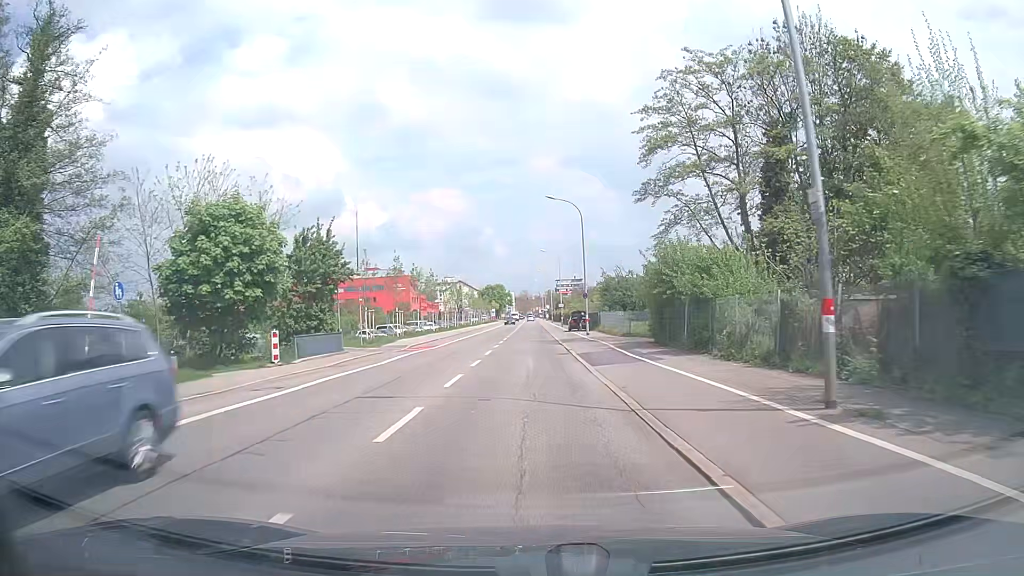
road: secondary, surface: asphalt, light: Day
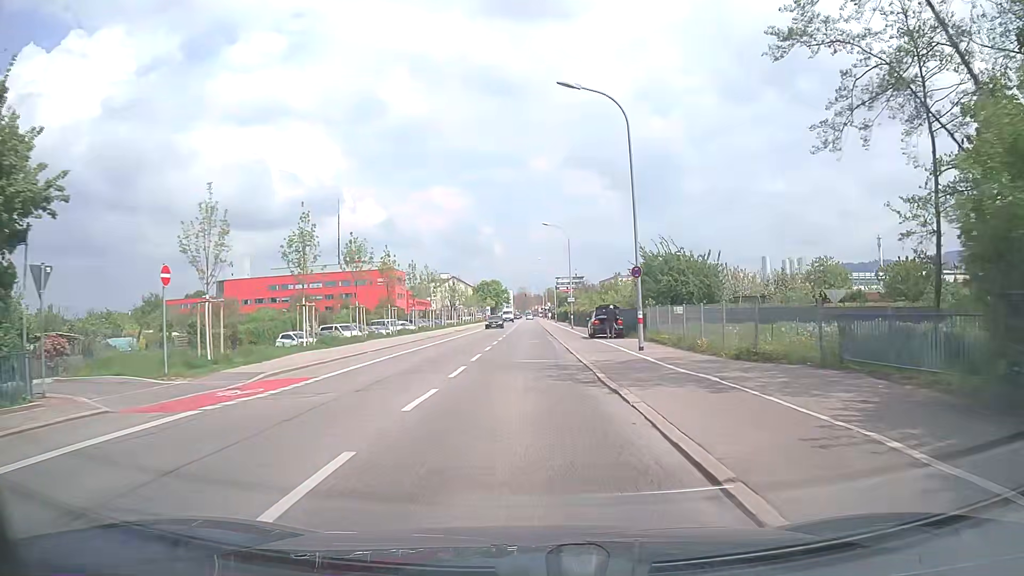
(0.0, +22.1) m; -1°
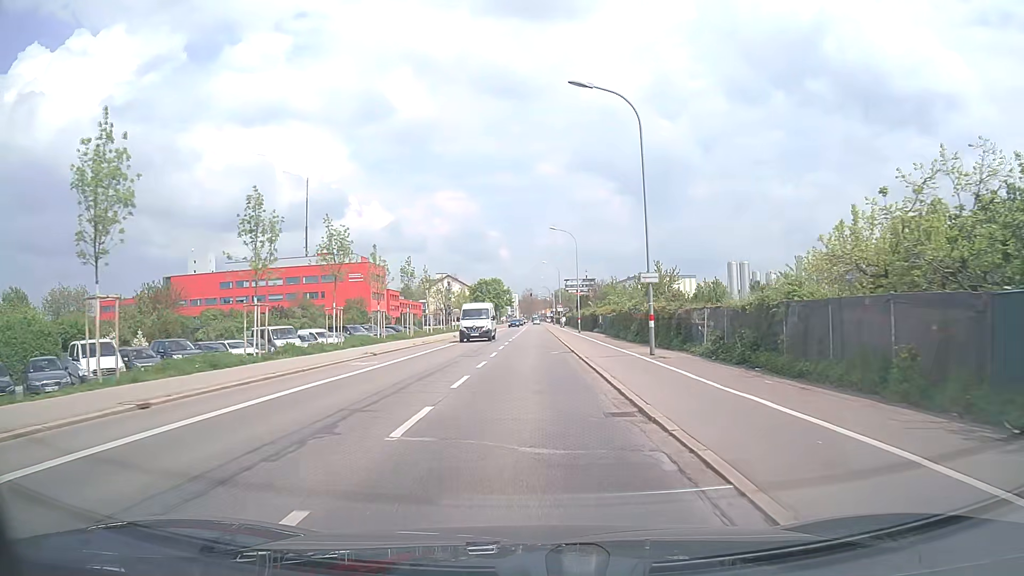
(+0.2, +36.9) m; 0°
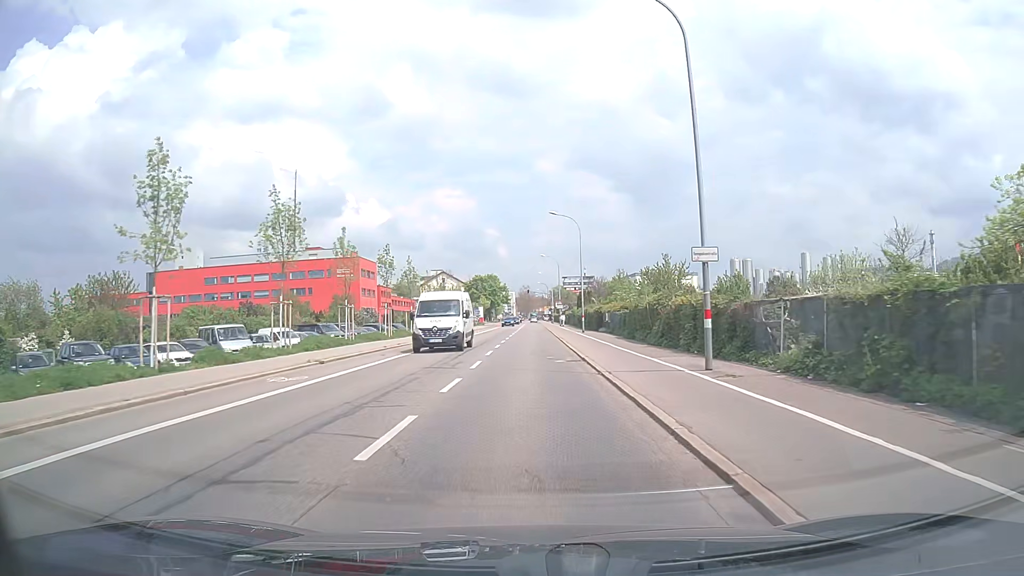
(0.0, +7.3) m; +1°
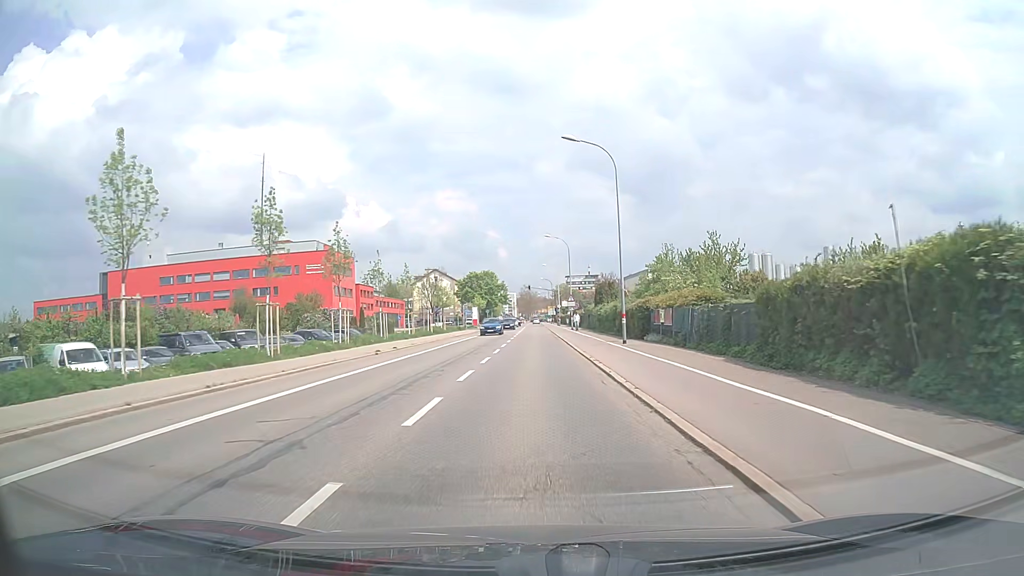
(-0.1, +22.1) m; 0°
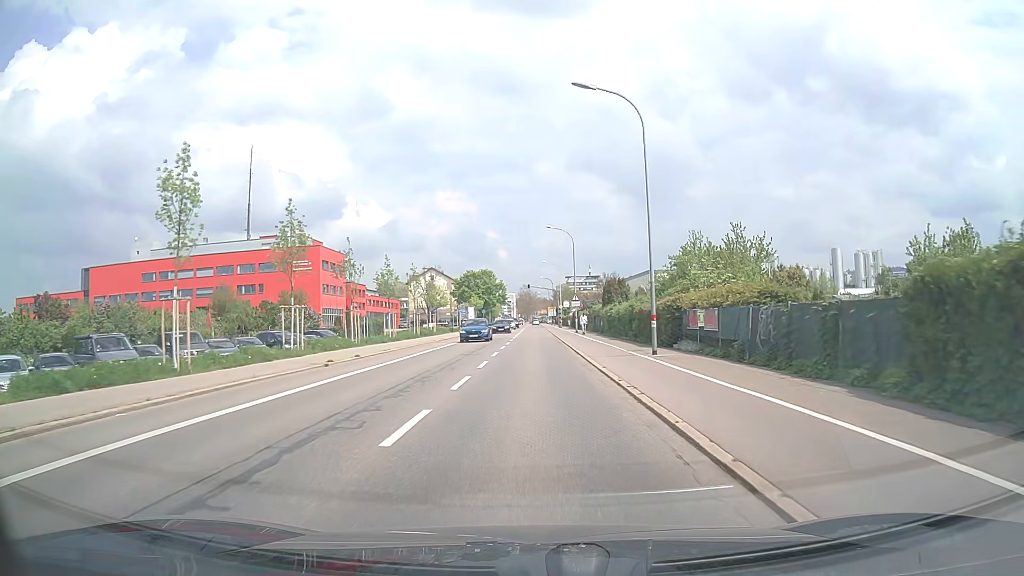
(-0.1, +7.3) m; -1°
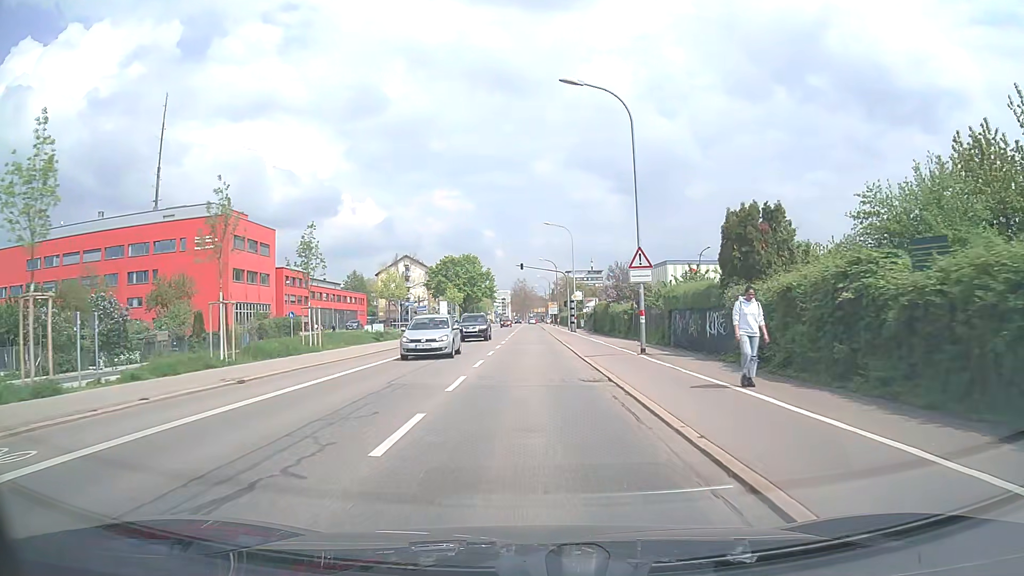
(+0.3, +36.6) m; 0°
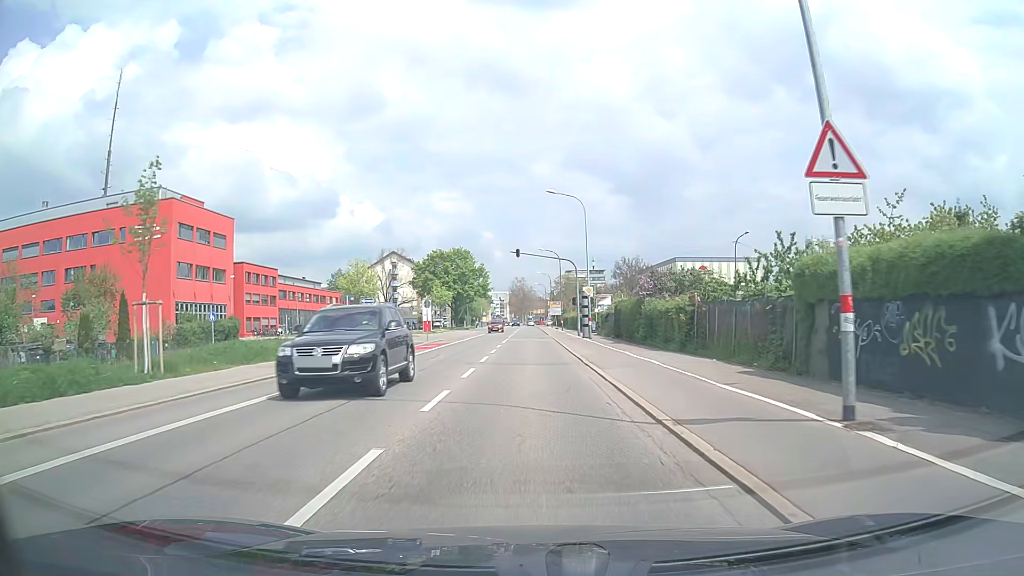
(0.0, +14.7) m; 0°
(0, +10) (0, +20) (0, +30) (0, +40) (0, +50) (0, +60) (0, +70) (-1, +80) (-1, +90) (-1, +100) m
